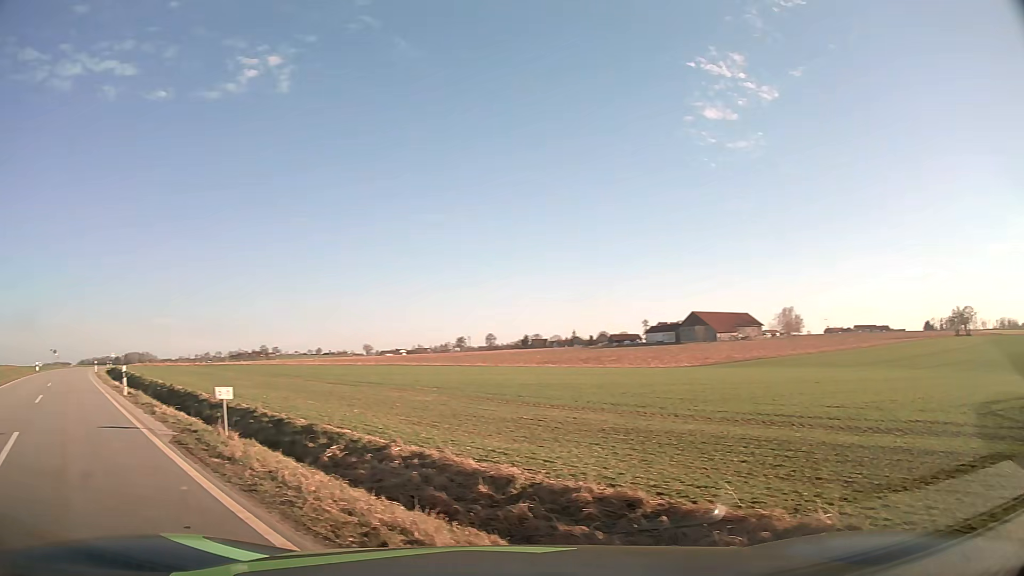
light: Day
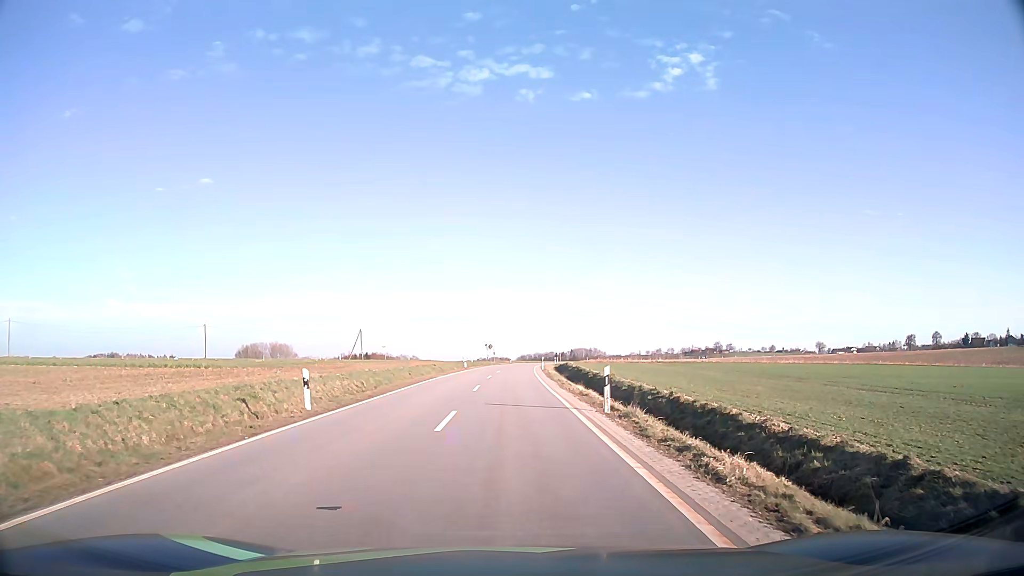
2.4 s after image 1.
(-5.1, +8.3) m; -39°
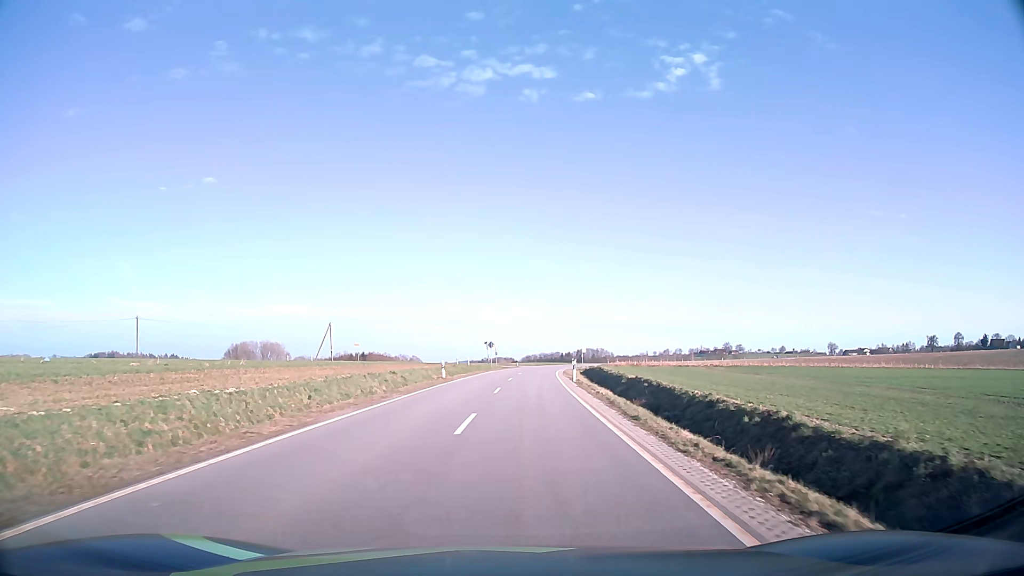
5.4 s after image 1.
(-0.1, +25.5) m; -1°
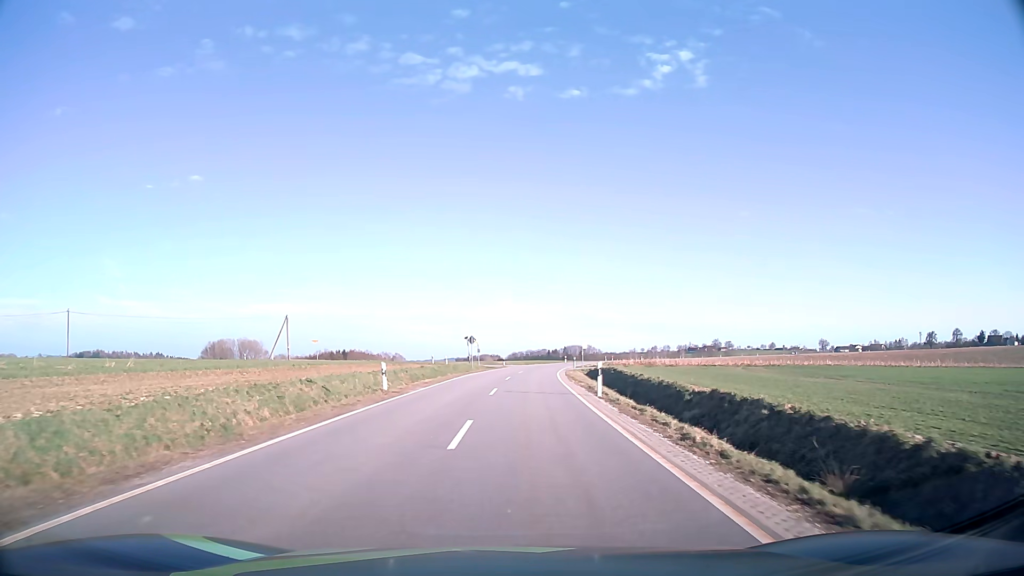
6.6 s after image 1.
(+0.1, +14.4) m; +1°
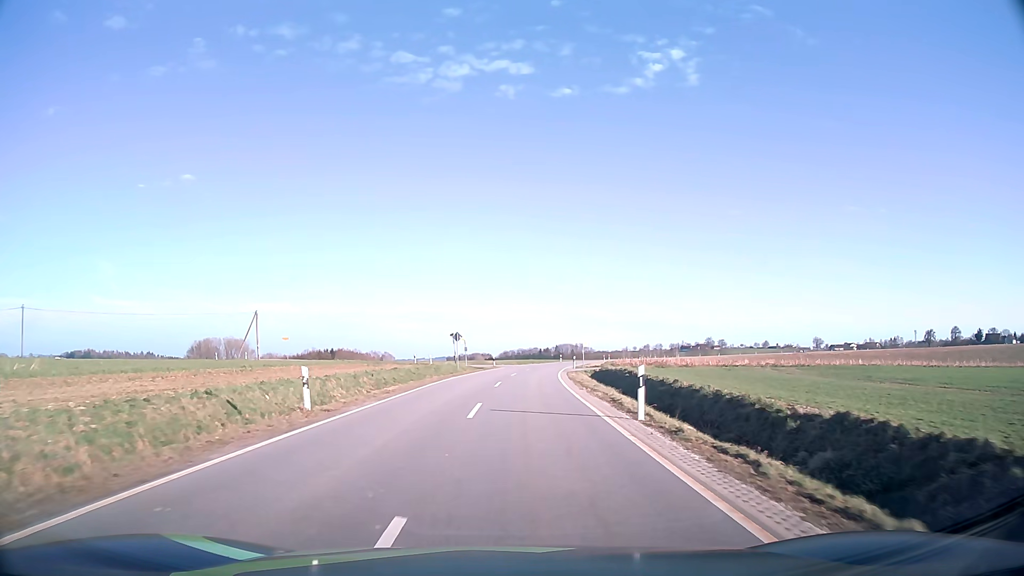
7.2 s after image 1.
(0.0, +8.1) m; +1°
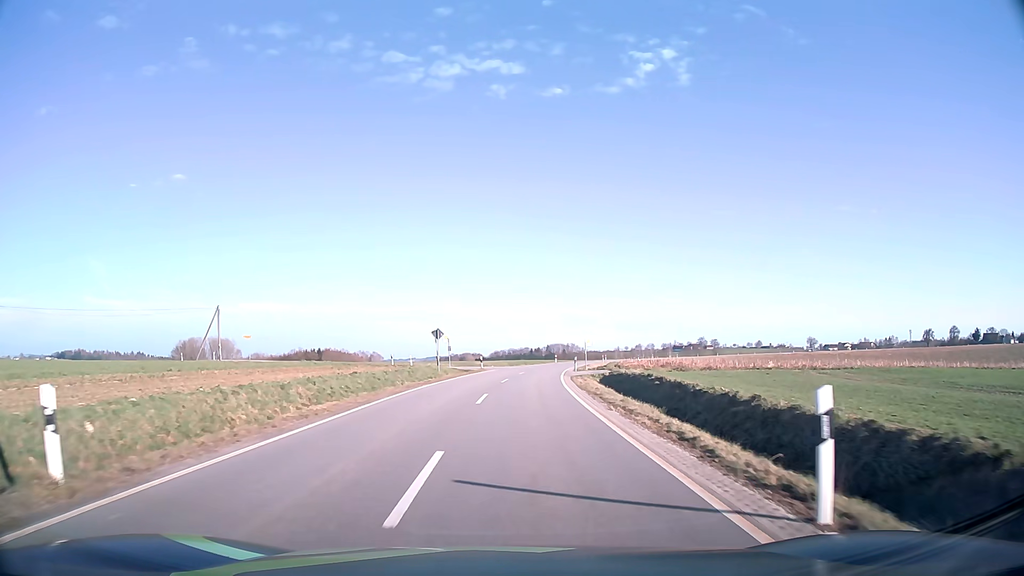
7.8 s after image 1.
(+0.1, +8.6) m; +1°
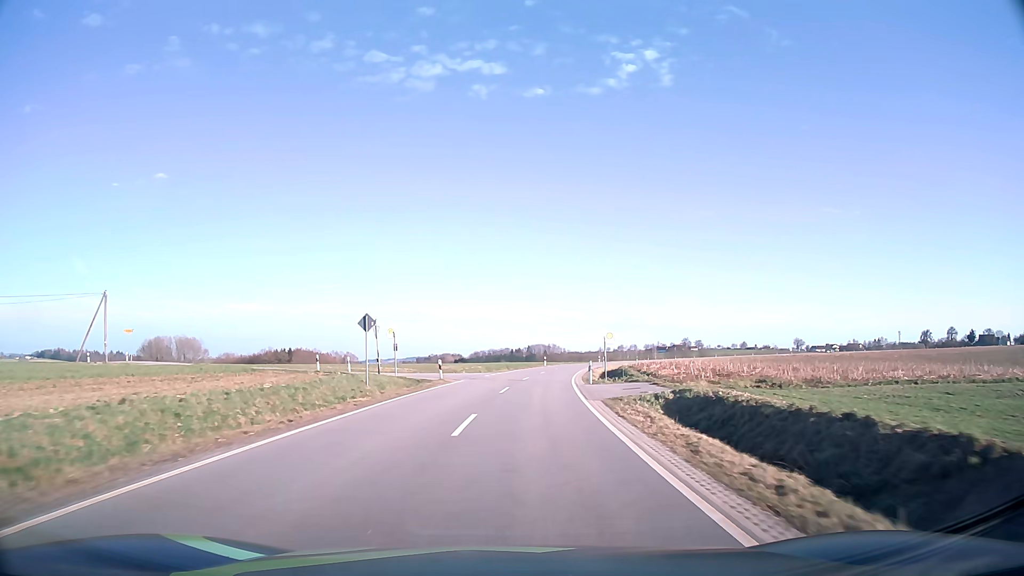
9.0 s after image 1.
(+0.3, +18.9) m; +2°
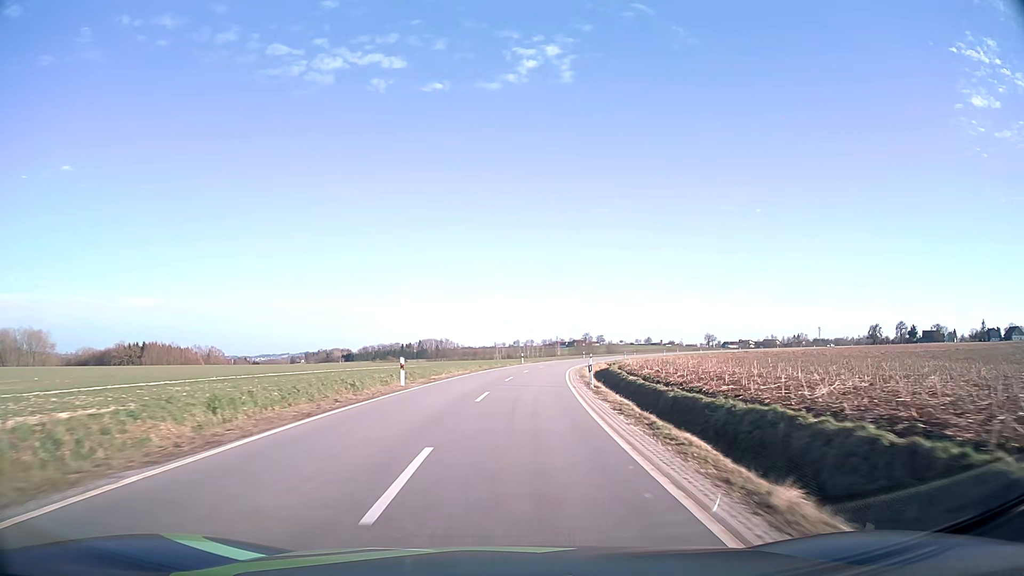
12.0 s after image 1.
(+4.2, +54.7) m; +9°
(0, +10) (+1, +20) (+1, +30) (+2, +40) (+3, +50) (+5, +60) (+7, +70) (+9, +79) (+11, +89) (+14, +99) m
